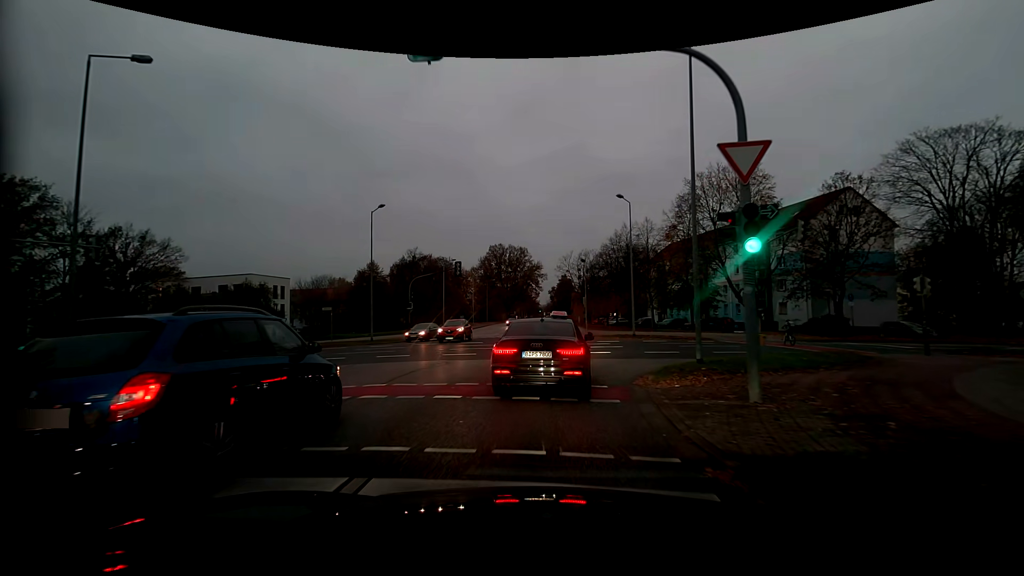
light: Dusk
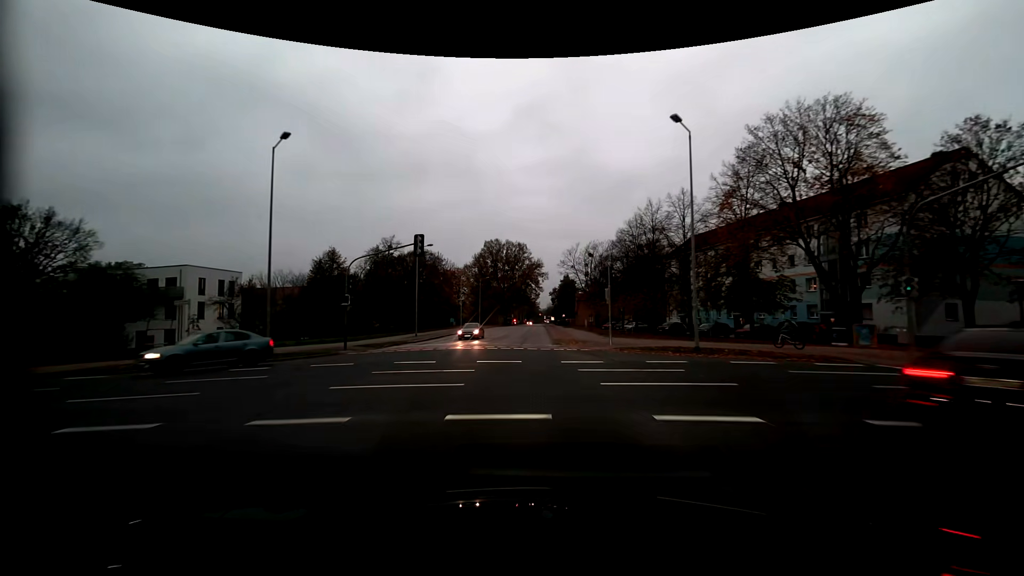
(0.0, +16.1) m; 0°
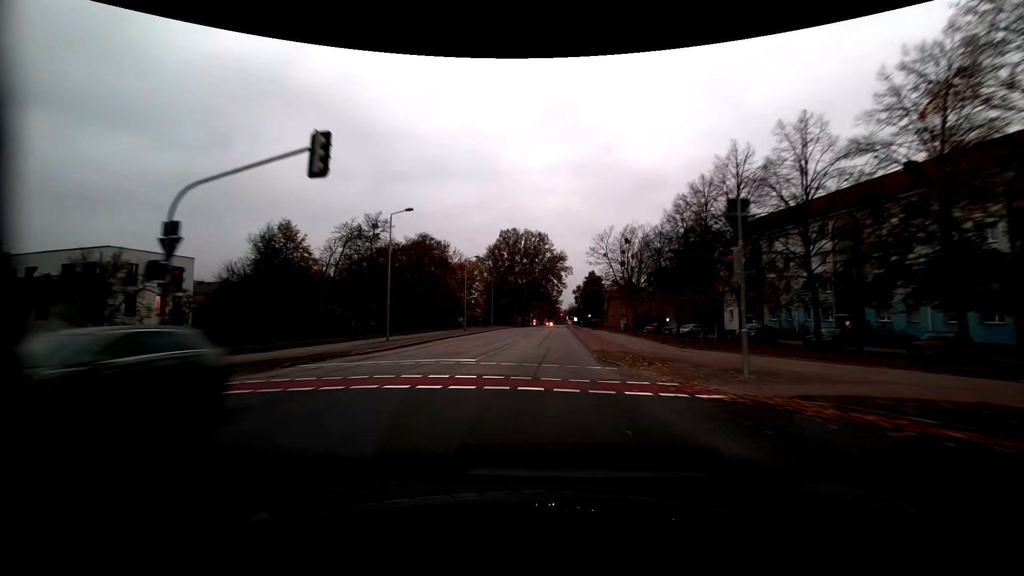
(-0.5, +17.6) m; -2°
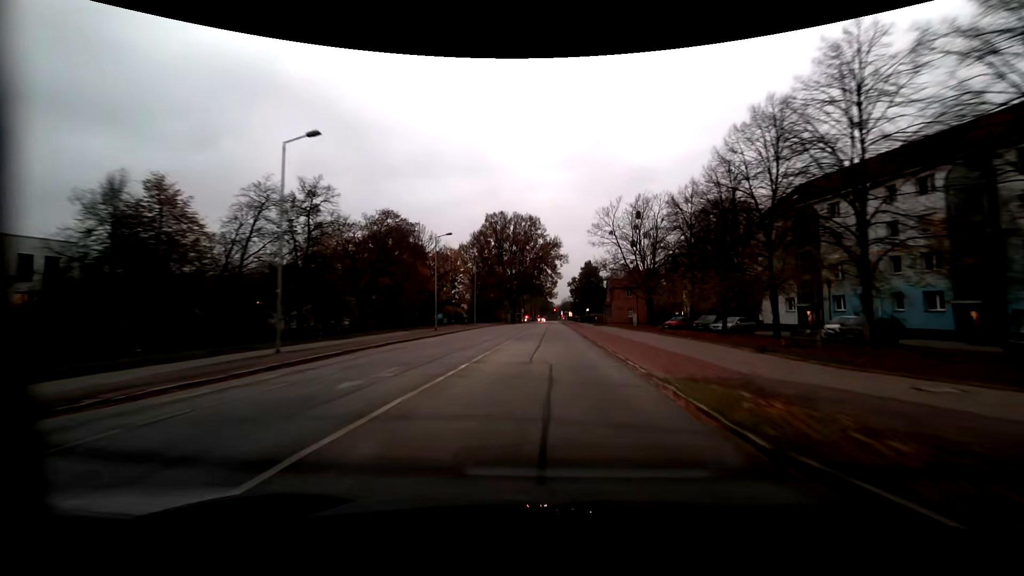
(0.0, +15.0) m; +1°
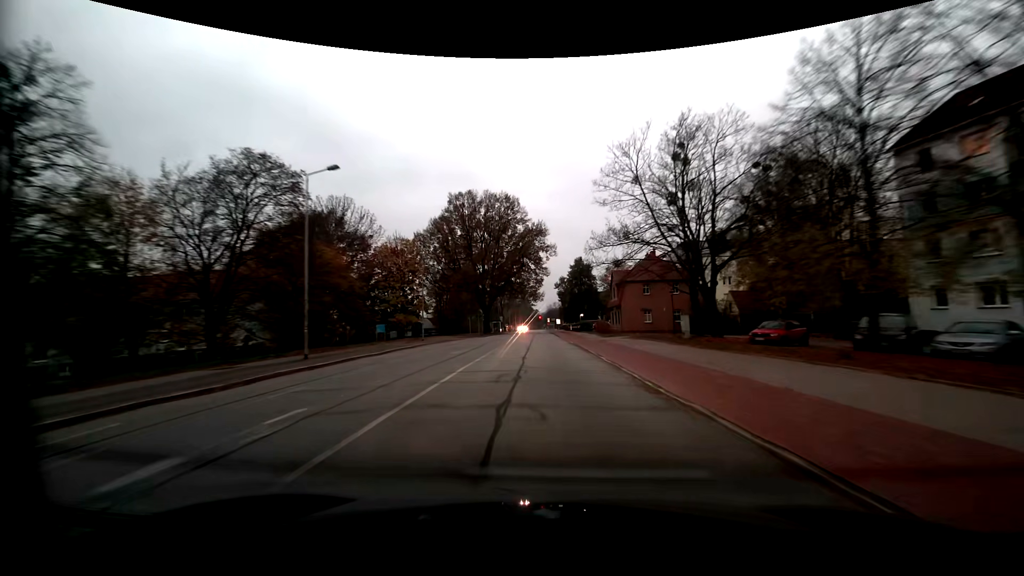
(+0.6, +25.3) m; +2°
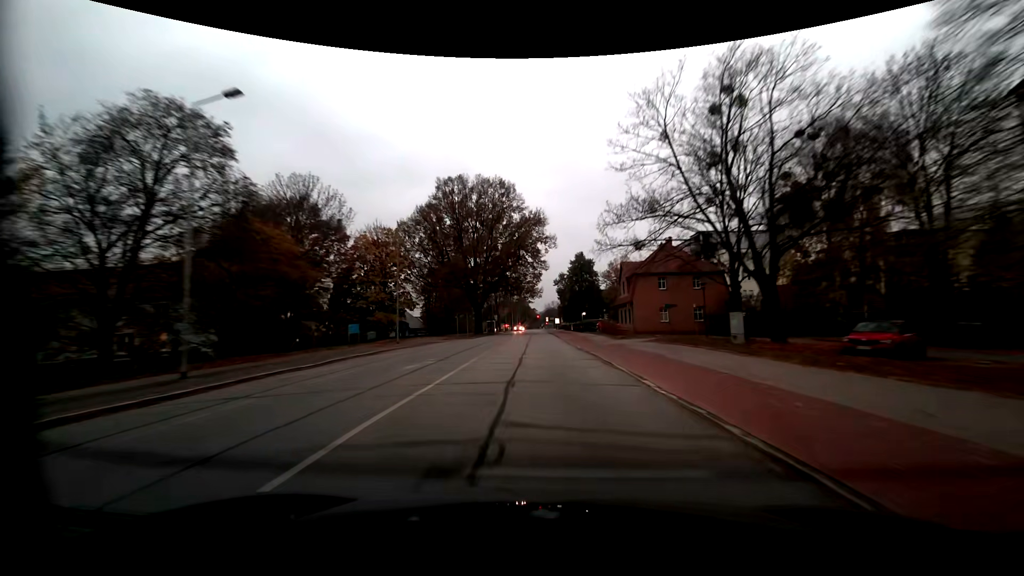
(0.0, +8.5) m; +1°
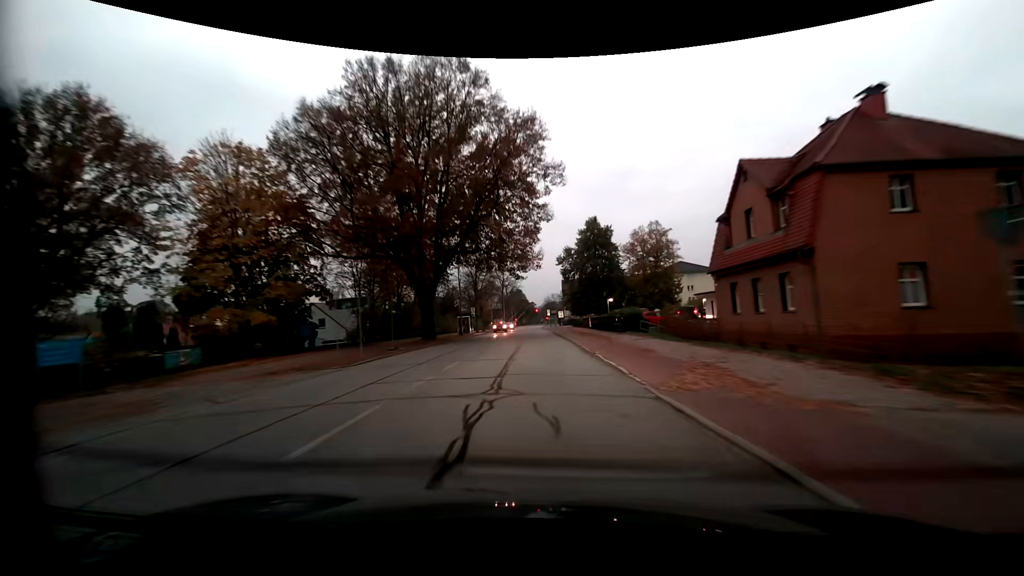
(-0.3, +33.4) m; -1°
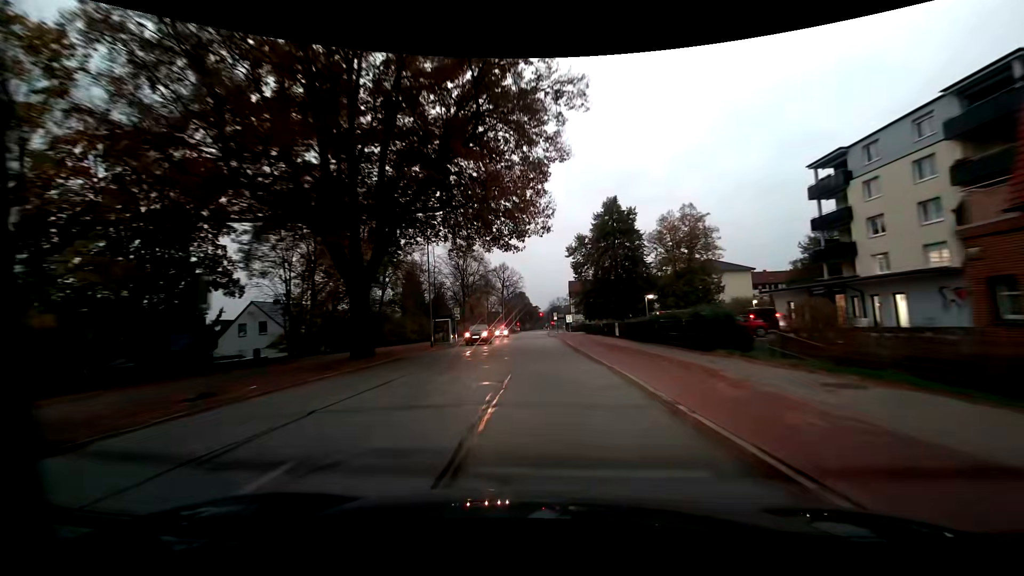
(0.0, +16.5) m; 0°
